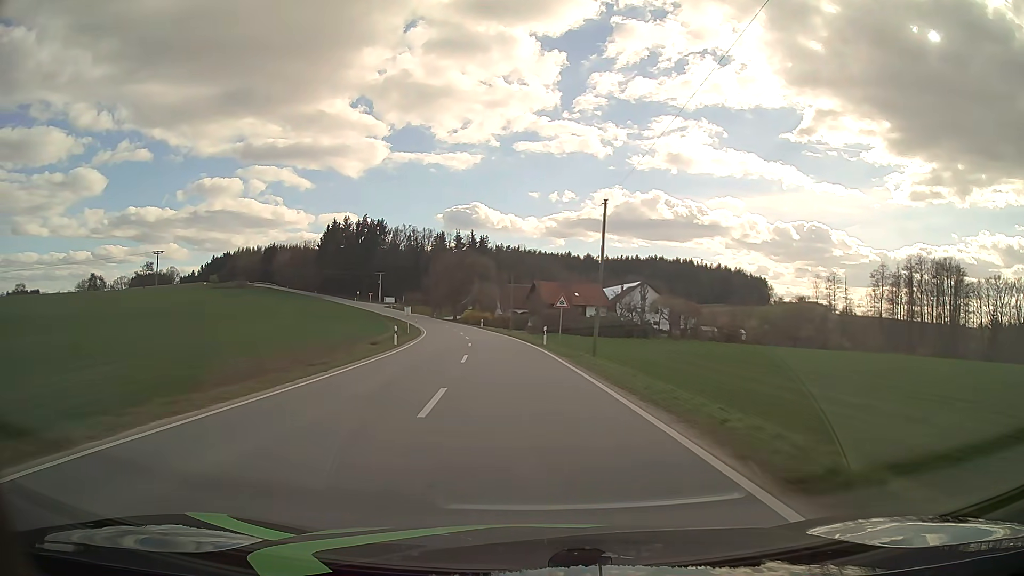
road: tertiary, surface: asphalt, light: Day
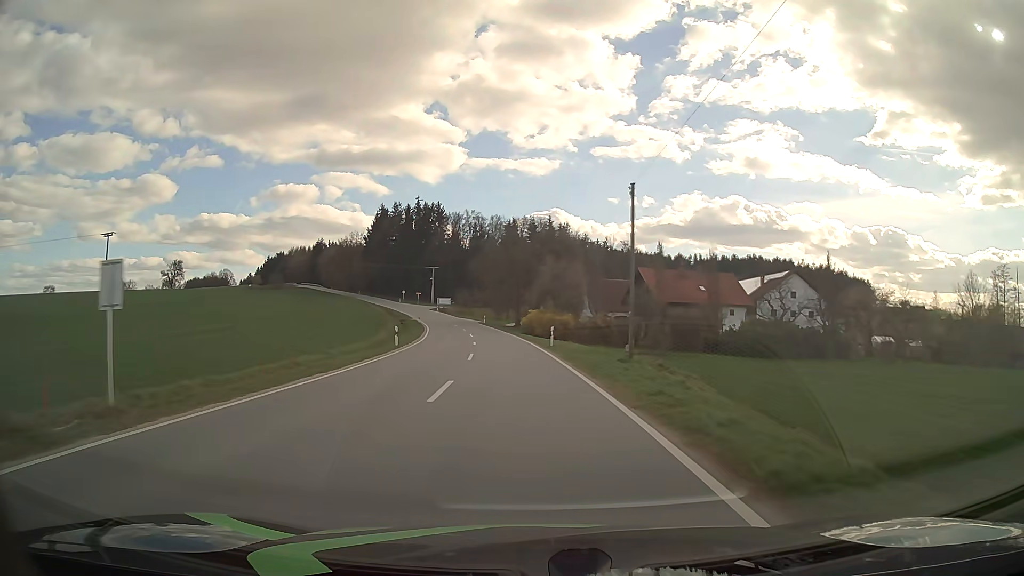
(-2.9, +46.9) m; -7°
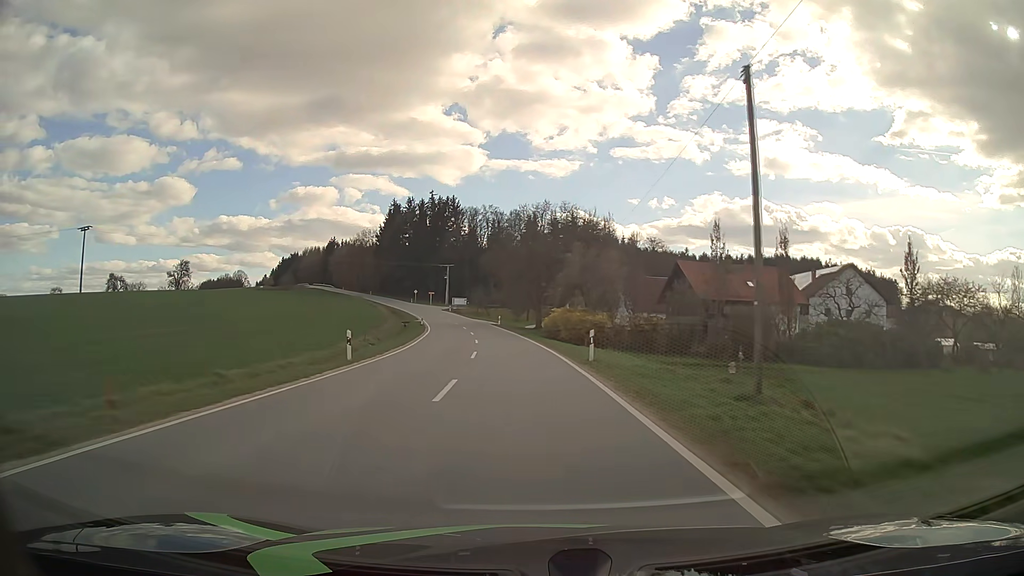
(-0.2, +12.3) m; -2°
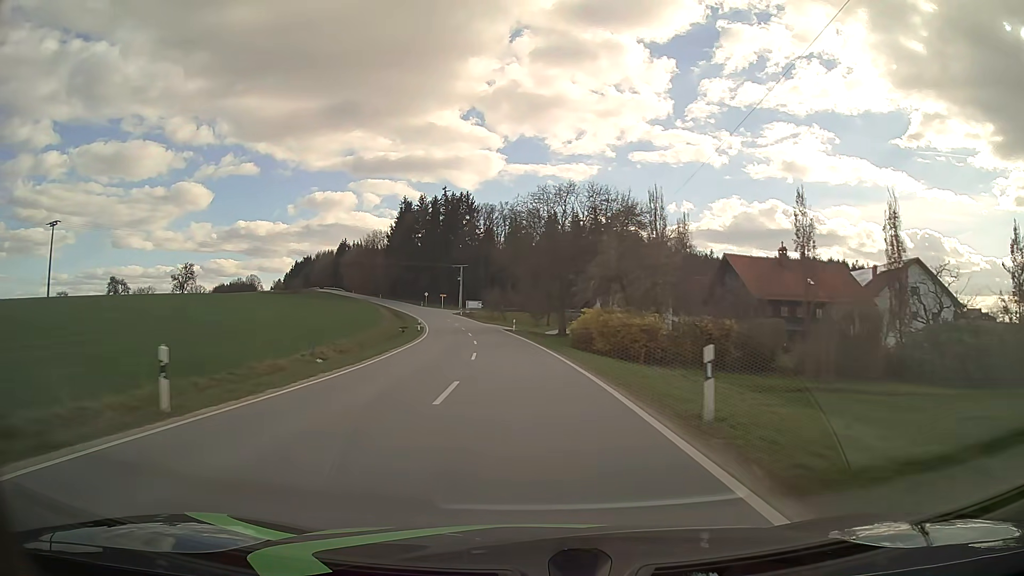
(-0.2, +12.6) m; -2°
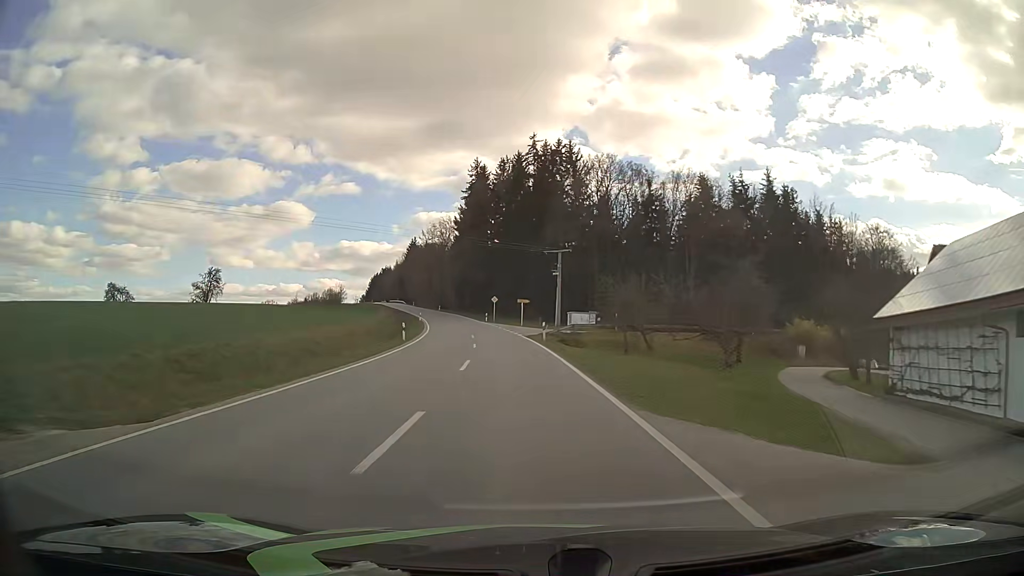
(-5.3, +65.7) m; -9°
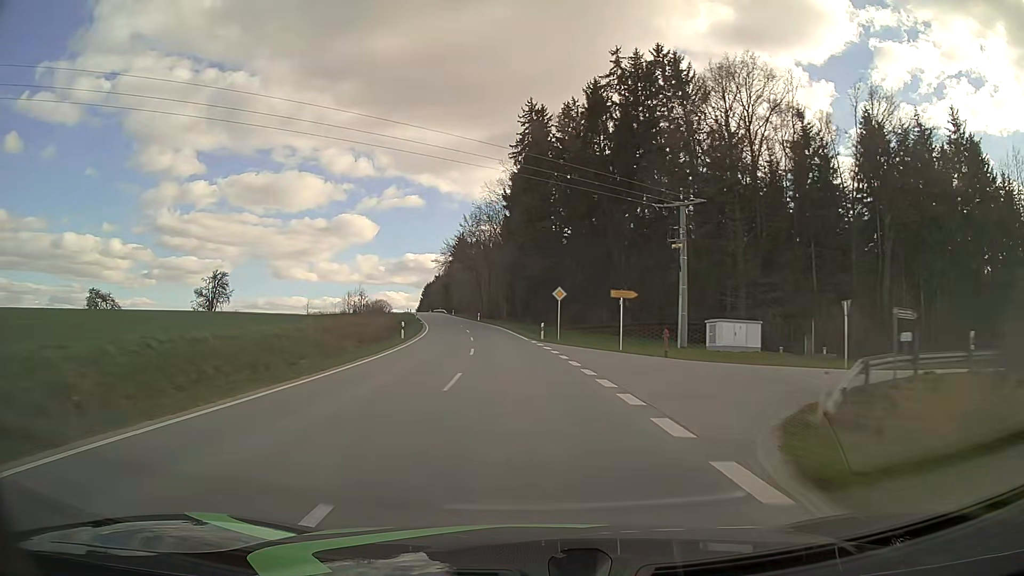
(-2.0, +41.6) m; -6°
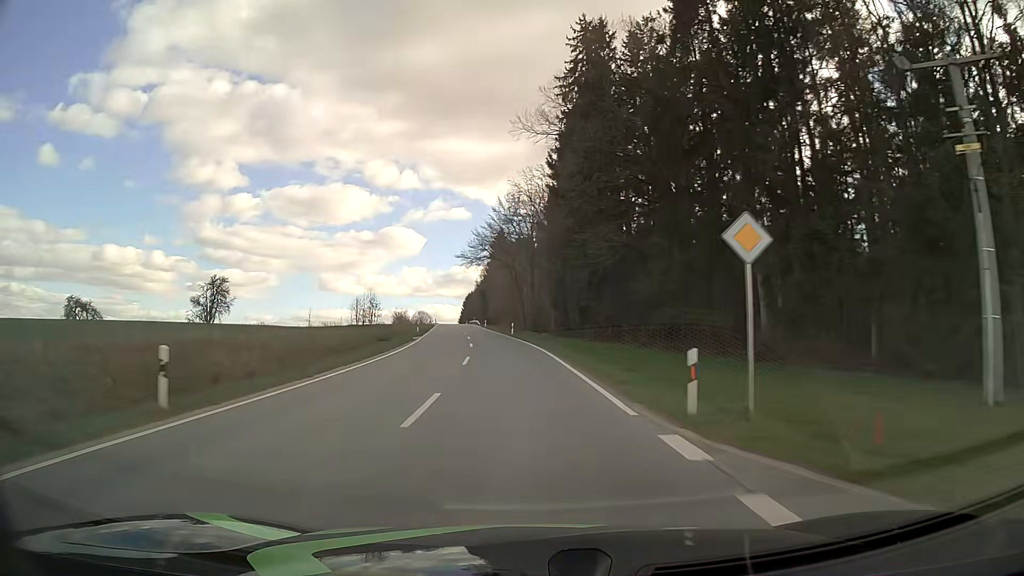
(-1.0, +28.6) m; -4°
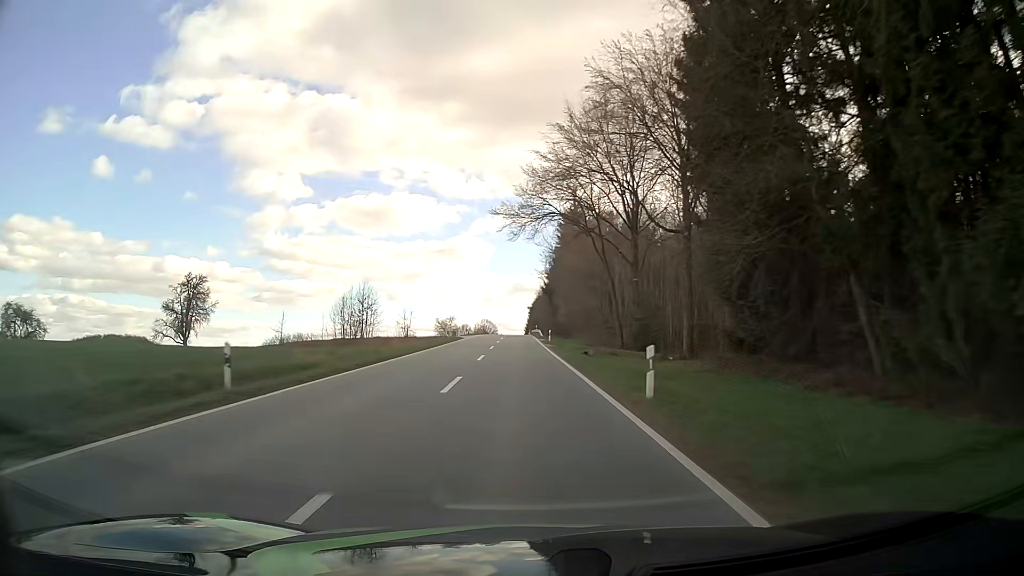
(-2.4, +43.9) m; -6°
(0, +10) (0, +20) (-1, +30) (-1, +40) (-1, +50) (-2, +60) (-2, +70) (-2, +80) (-3, +90) (-3, +100) m
